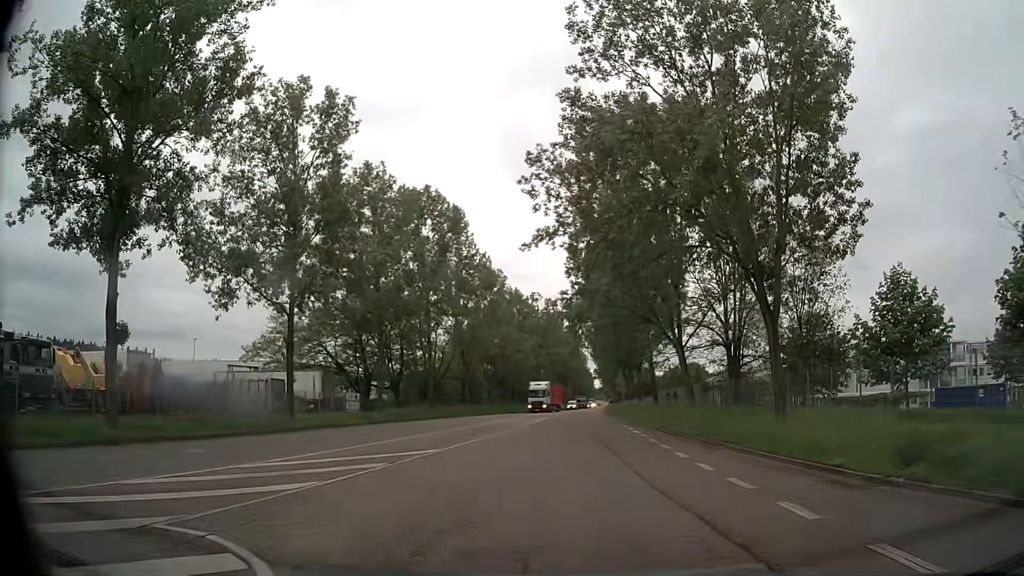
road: secondary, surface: asphalt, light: Day
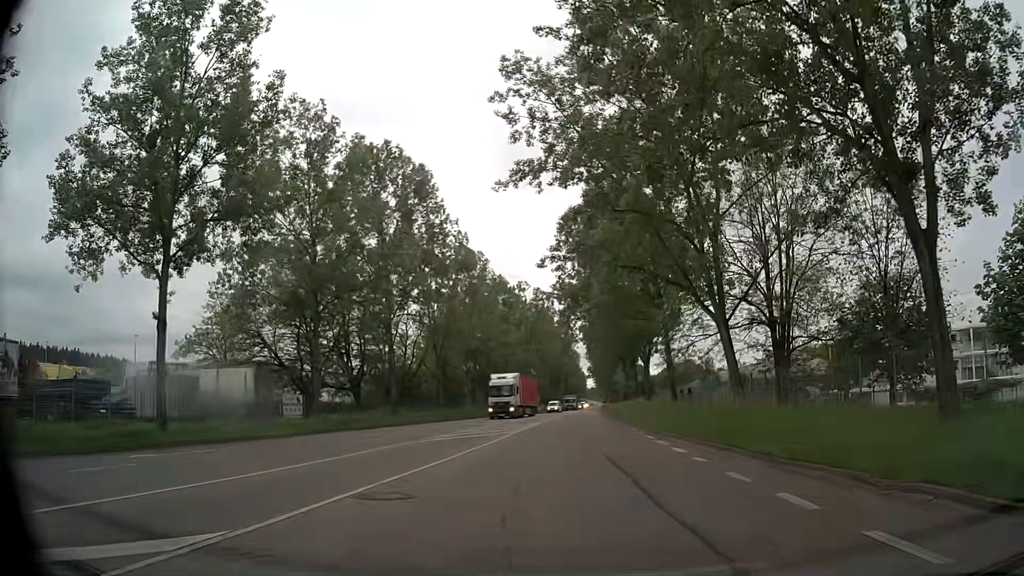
(0.0, +11.8) m; +2°
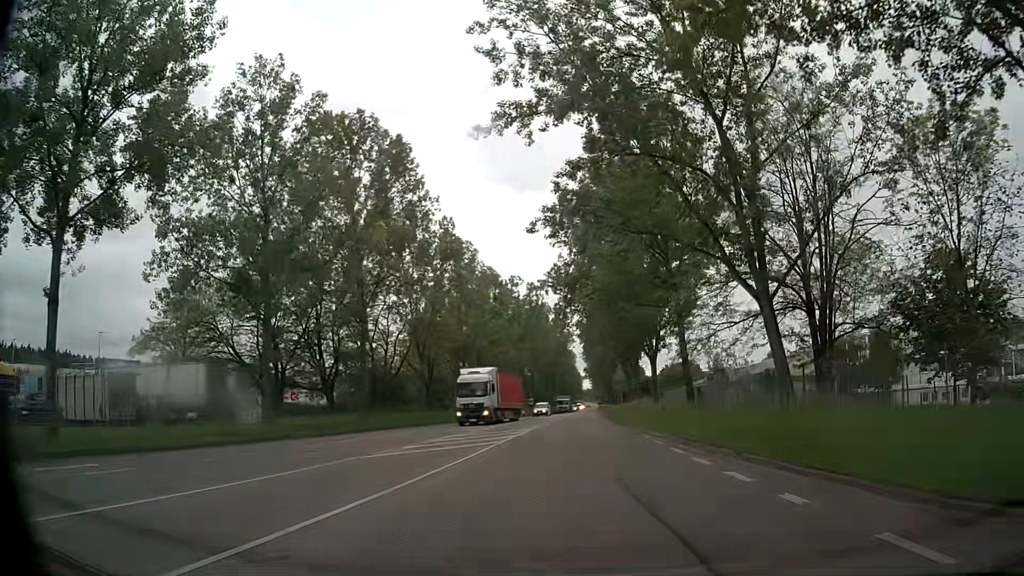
(-0.1, +6.2) m; -1°
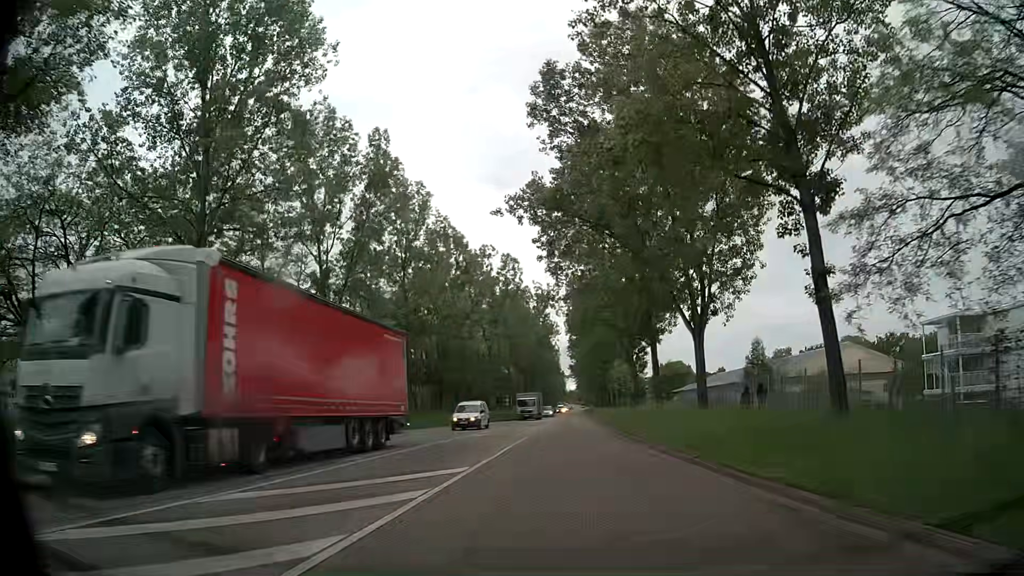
(+0.3, +20.1) m; +2°
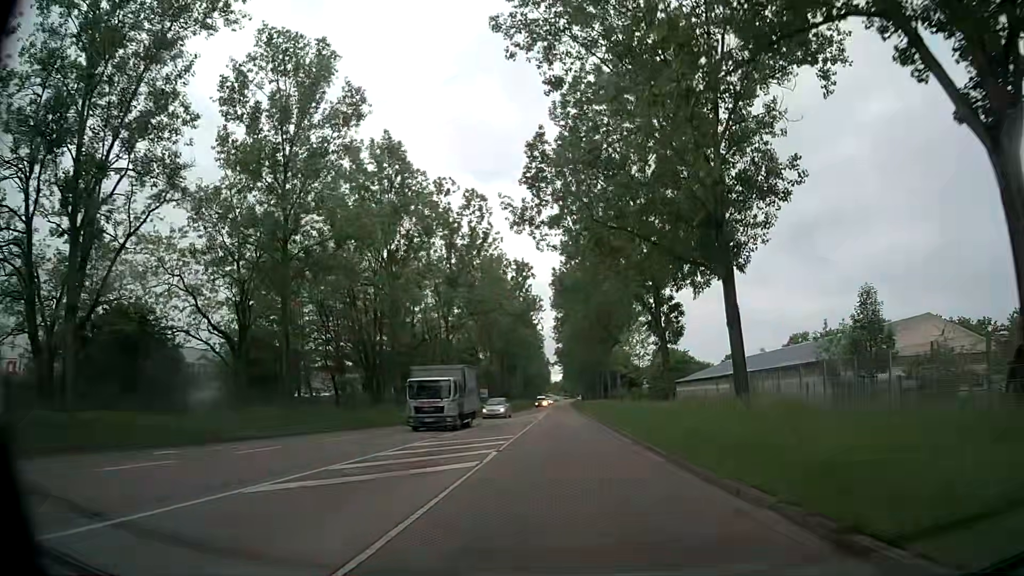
(+0.2, +21.9) m; +1°
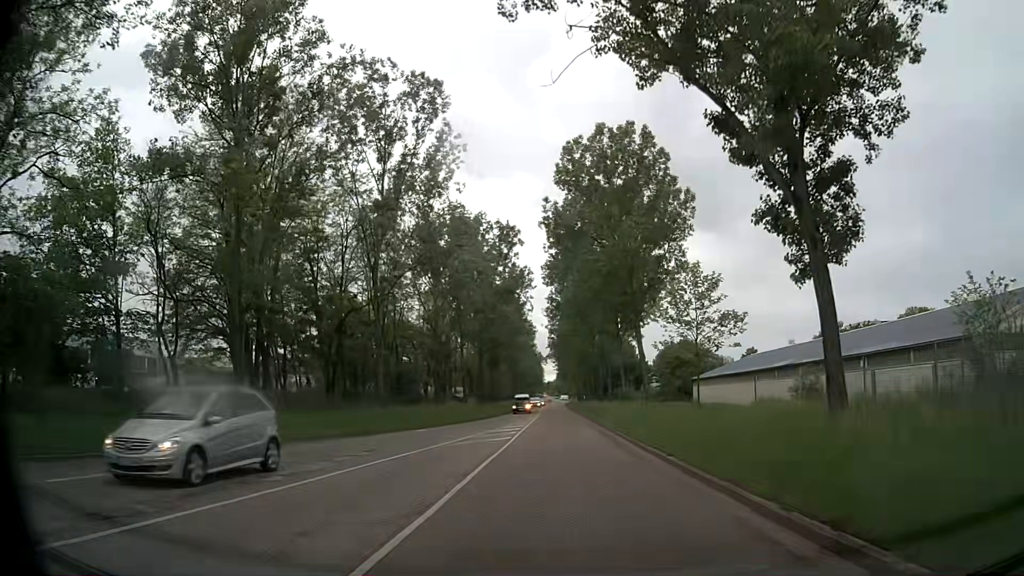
(0.0, +21.6) m; +1°
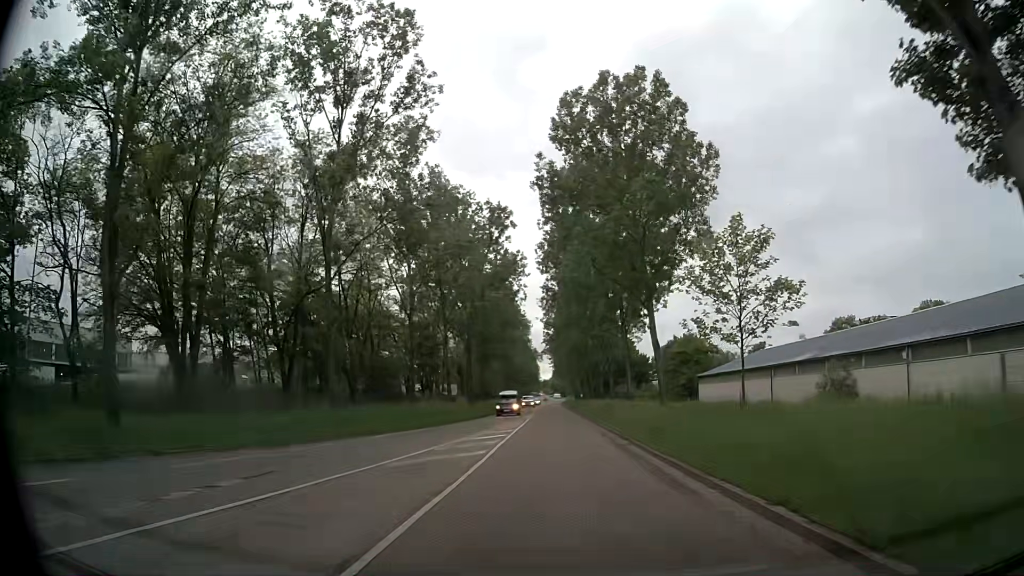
(0.0, +7.3) m; 0°
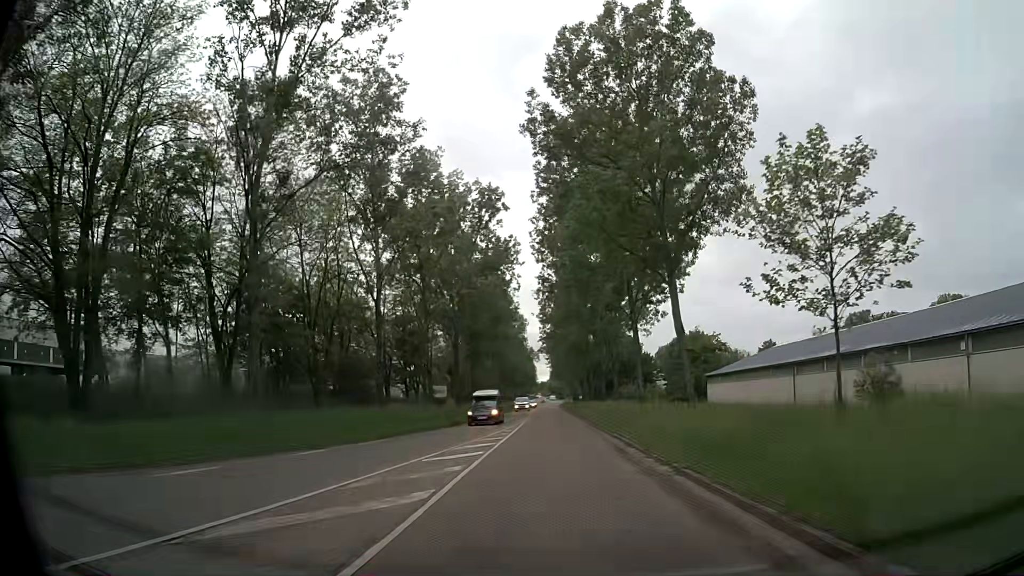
(0.0, +7.5) m; 0°
